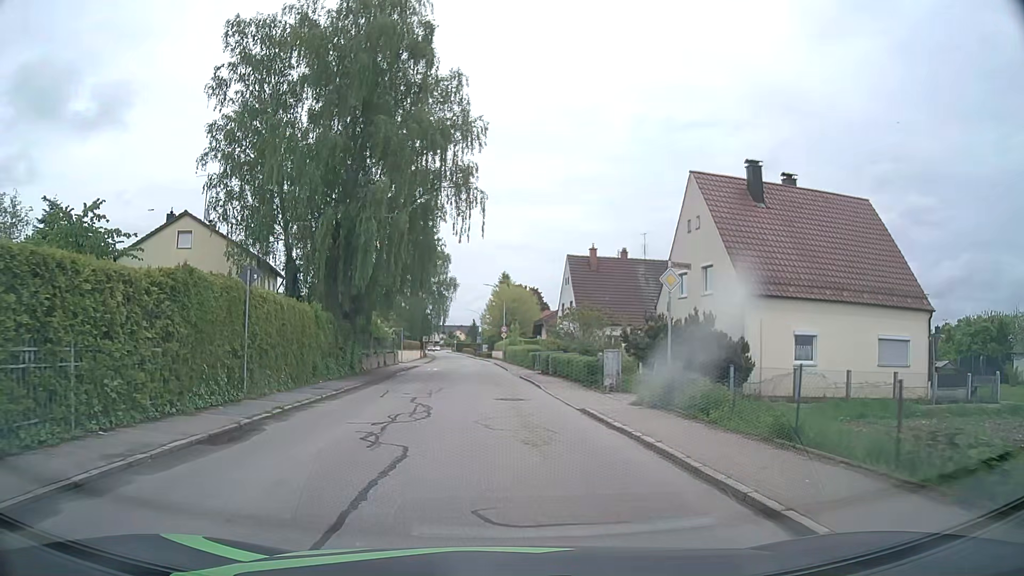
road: residential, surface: asphalt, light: Day
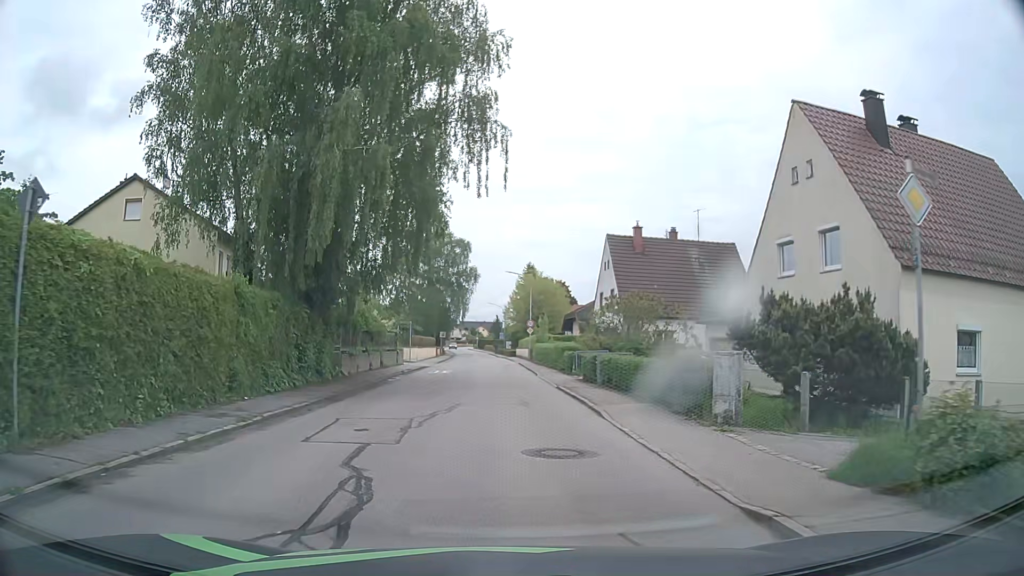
(-0.2, +8.9) m; -2°
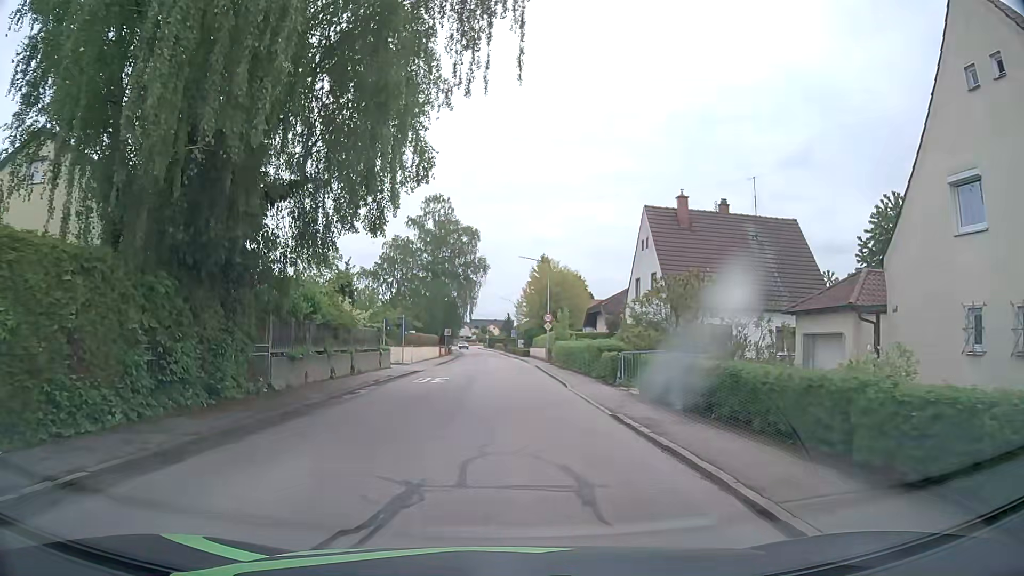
(-0.2, +9.0) m; -2°
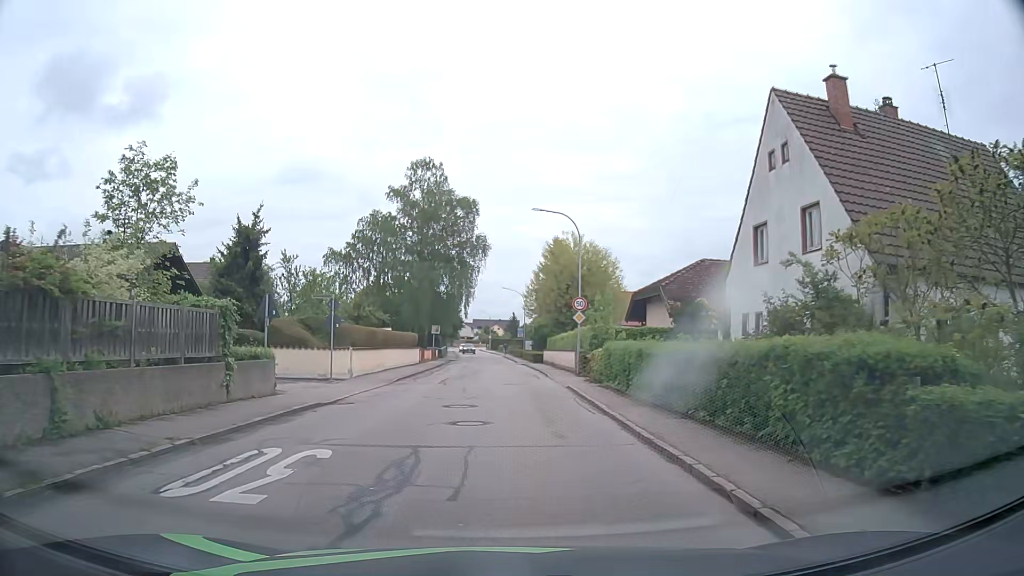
(+0.1, +18.0) m; 0°
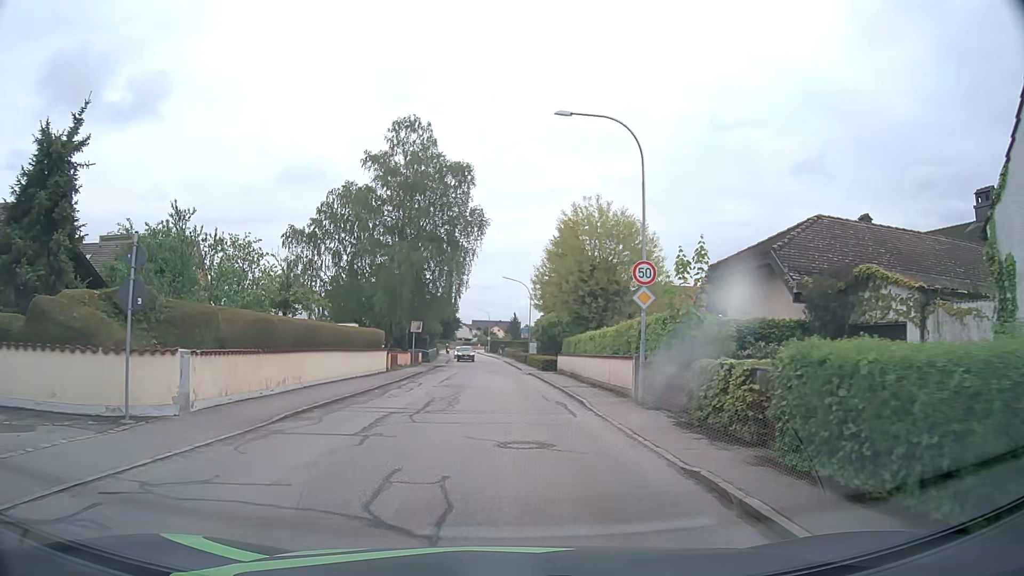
(-0.1, +13.7) m; -2°
(0, +10) (+1, +20) (+1, +30) (+1, +40) (+1, +50) (+1, +60) (0, +70) (0, +80) (-1, +90) (-1, +100) m
